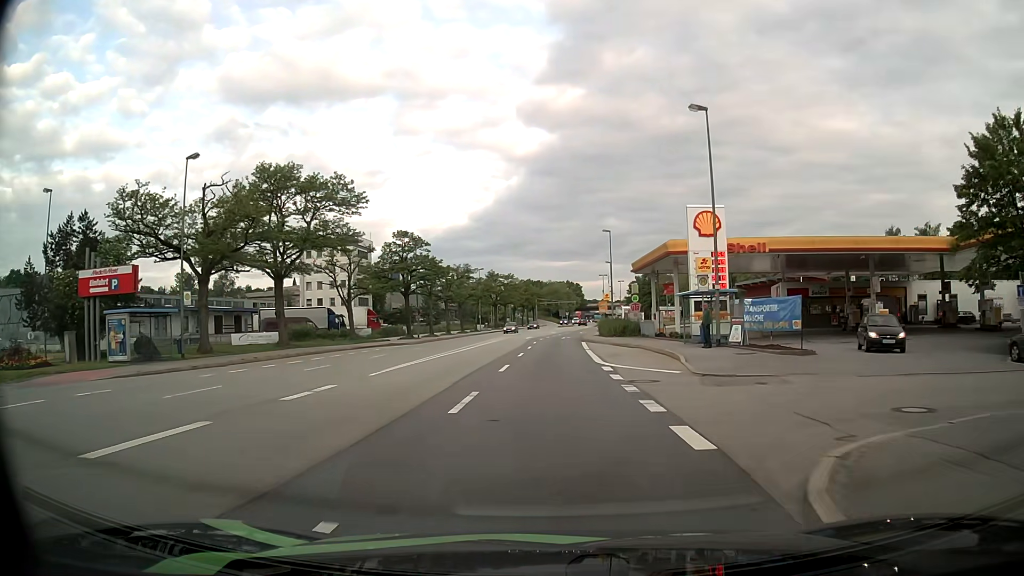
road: primary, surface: asphalt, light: Day
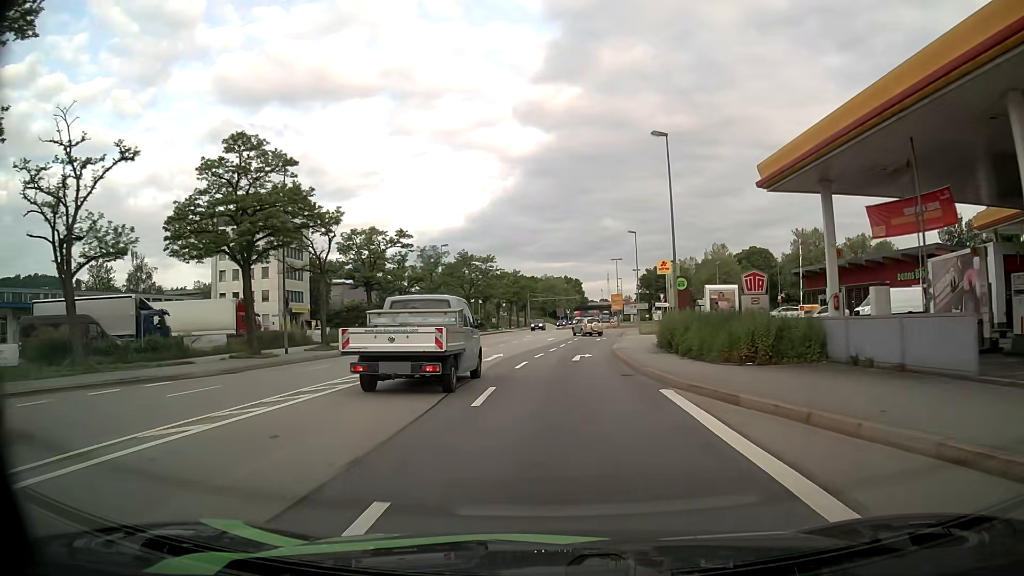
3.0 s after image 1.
(+0.2, +35.2) m; 0°
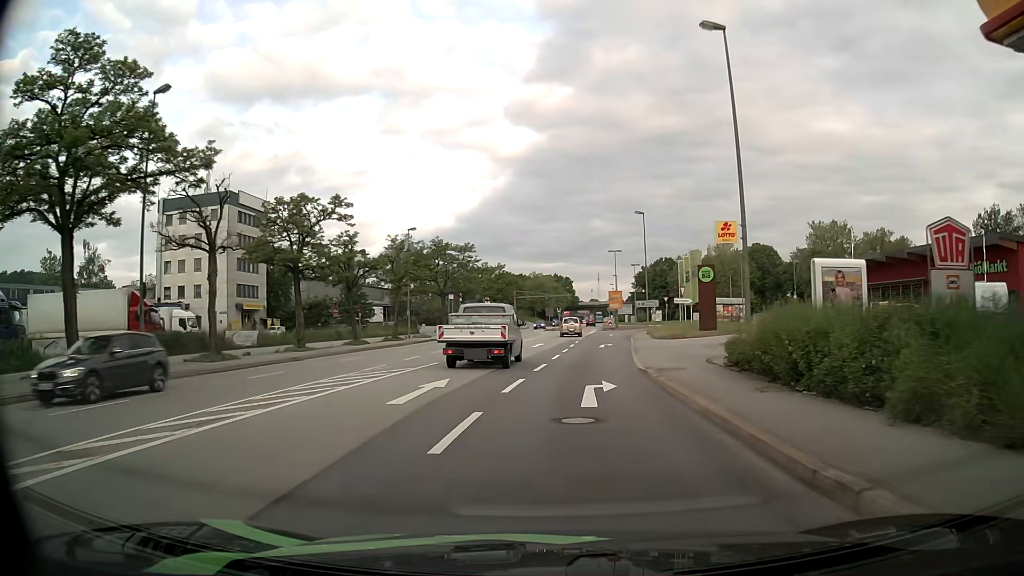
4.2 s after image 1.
(+0.1, +12.9) m; +1°
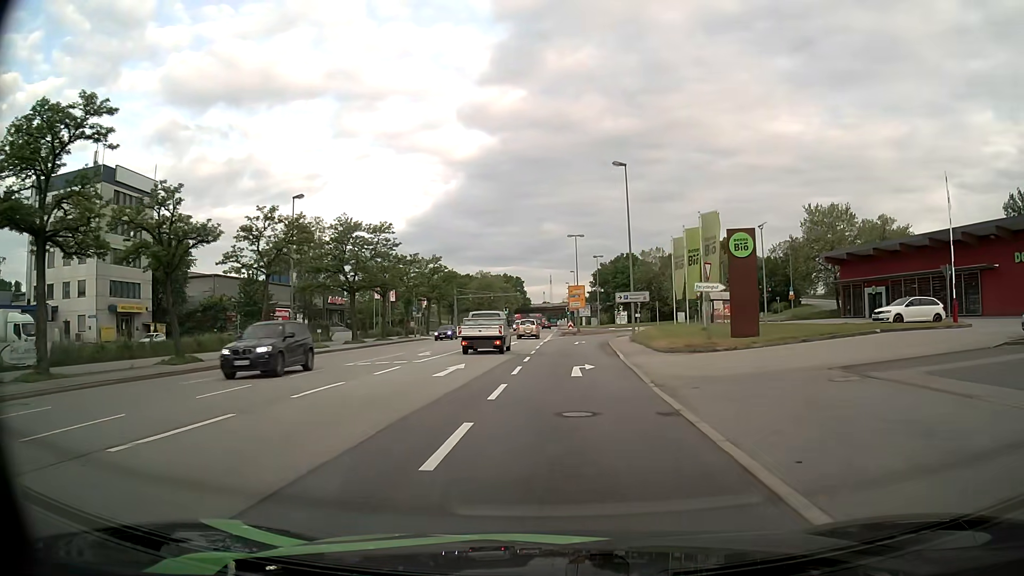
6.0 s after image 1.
(+0.7, +18.6) m; +4°
(0, +10) (0, +20) (+1, +30) (+1, +40) (+2, +50) (+3, +60) (+7, +69) (+13, +77) (+20, +84) (+28, +90) m
